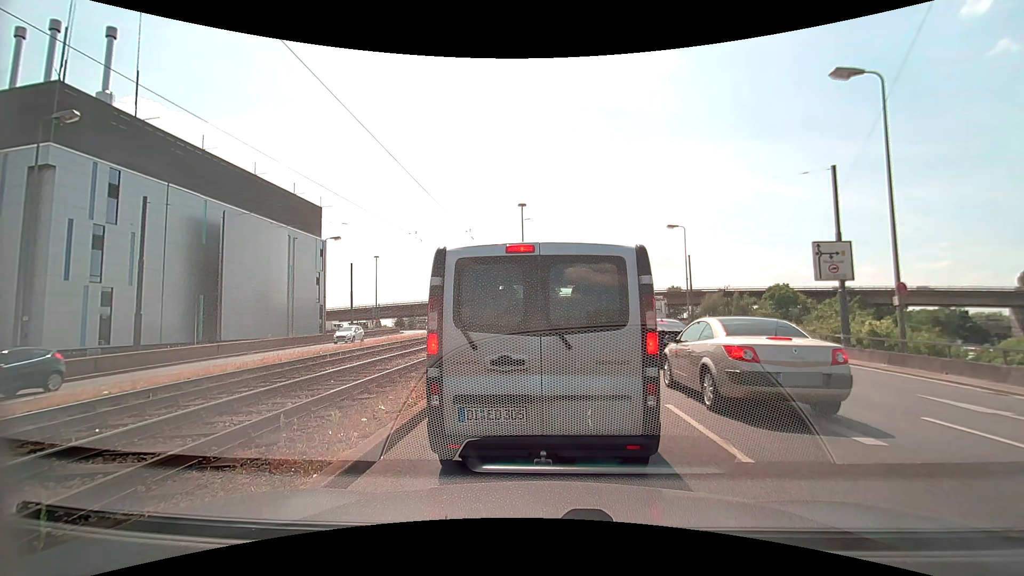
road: primary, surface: asphalt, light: Day
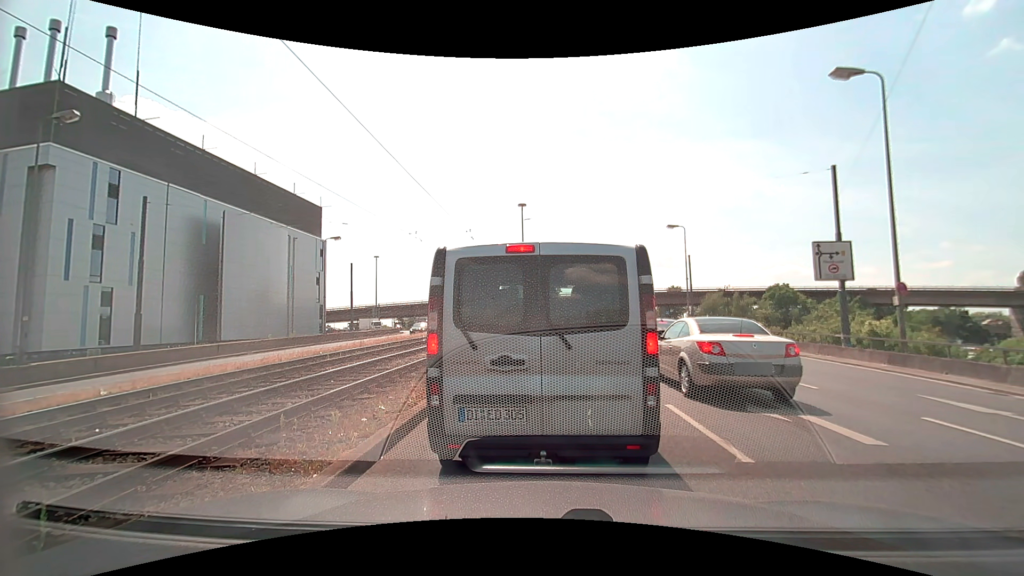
(0.0, 0.0) m; 0°
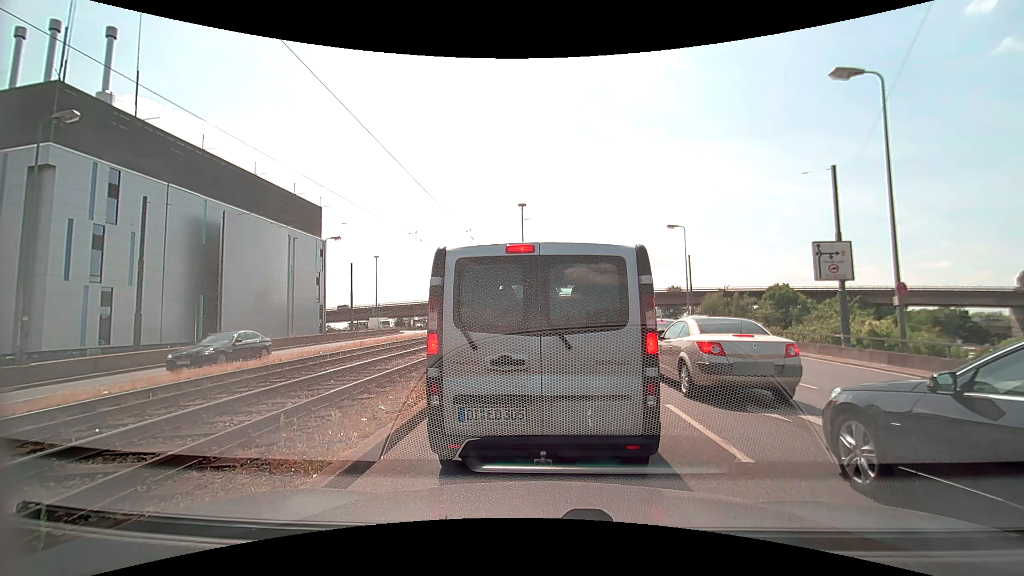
(0.0, 0.0) m; 0°
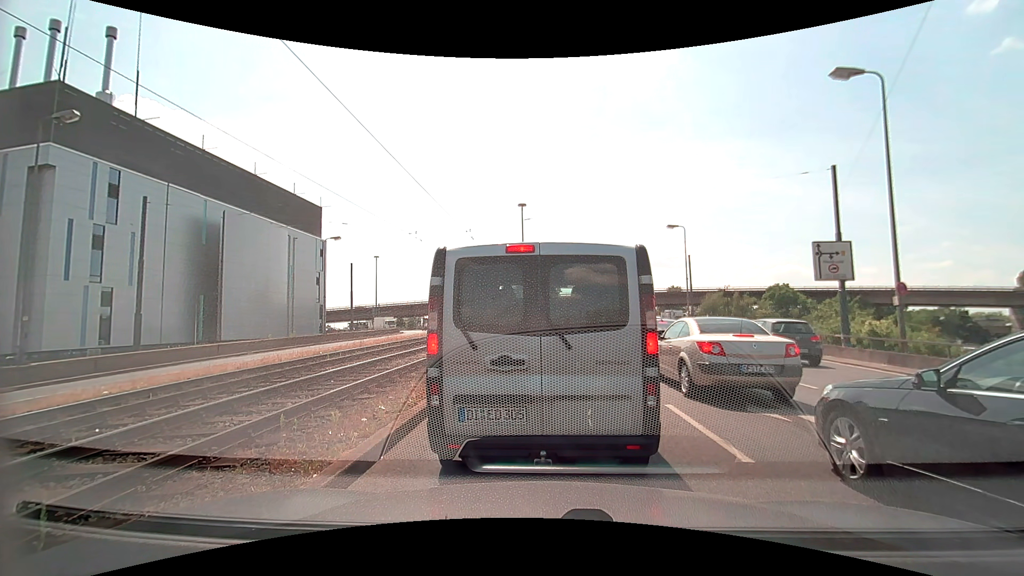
(0.0, 0.0) m; 0°
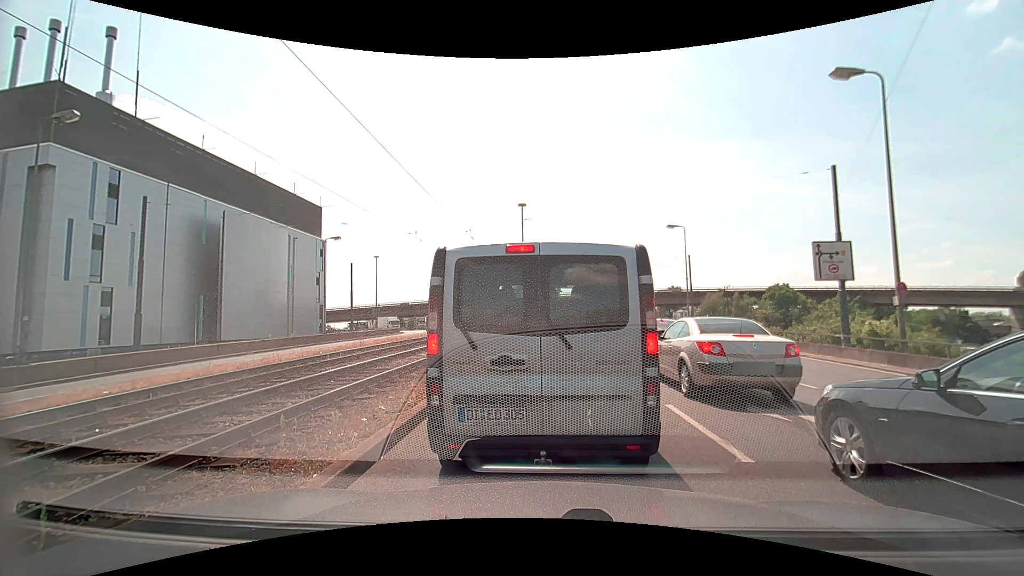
(0.0, 0.0) m; 0°
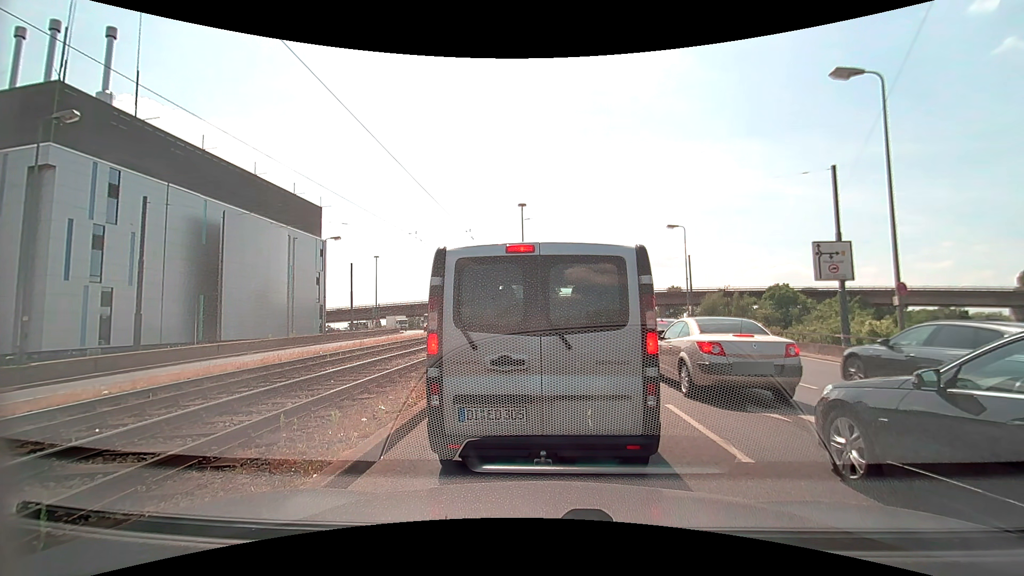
(0.0, 0.0) m; 0°
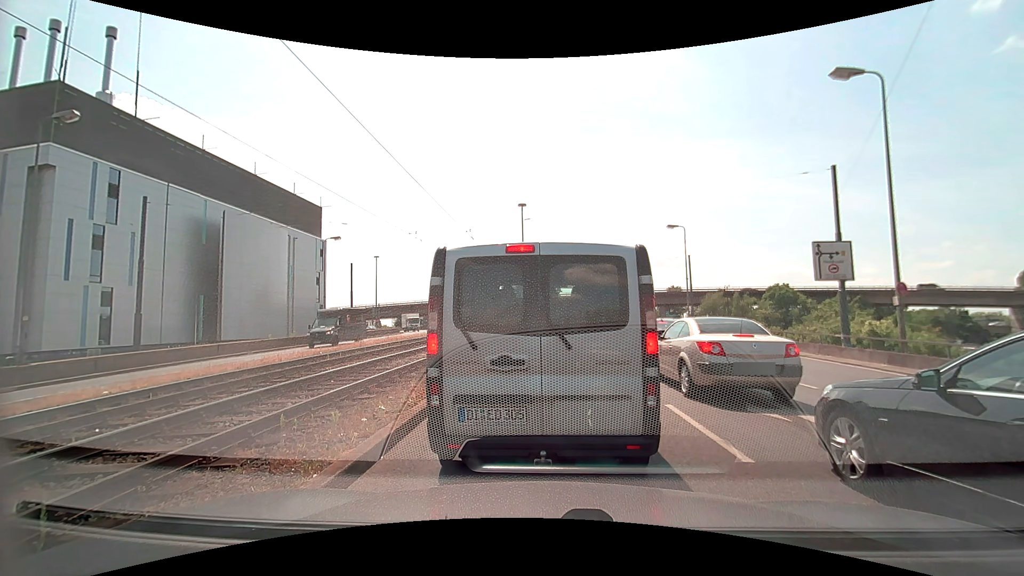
(0.0, 0.0) m; 0°
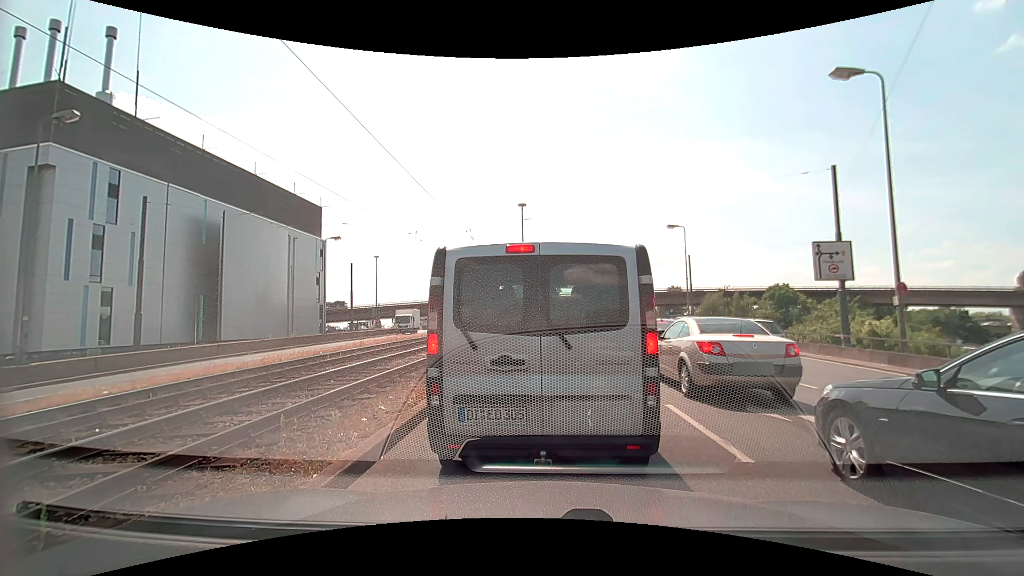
(0.0, 0.0) m; 0°
